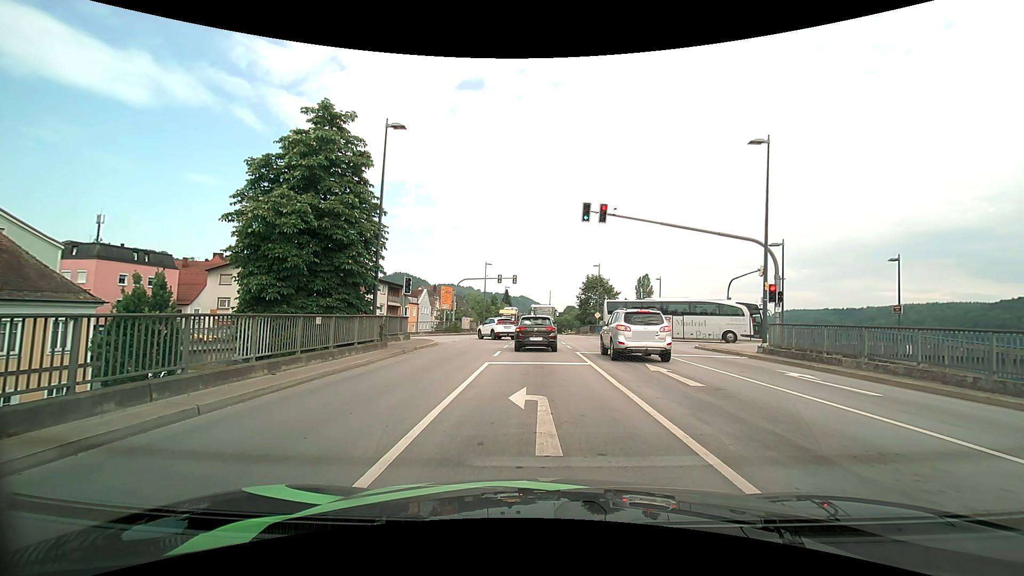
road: primary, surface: asphalt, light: Day
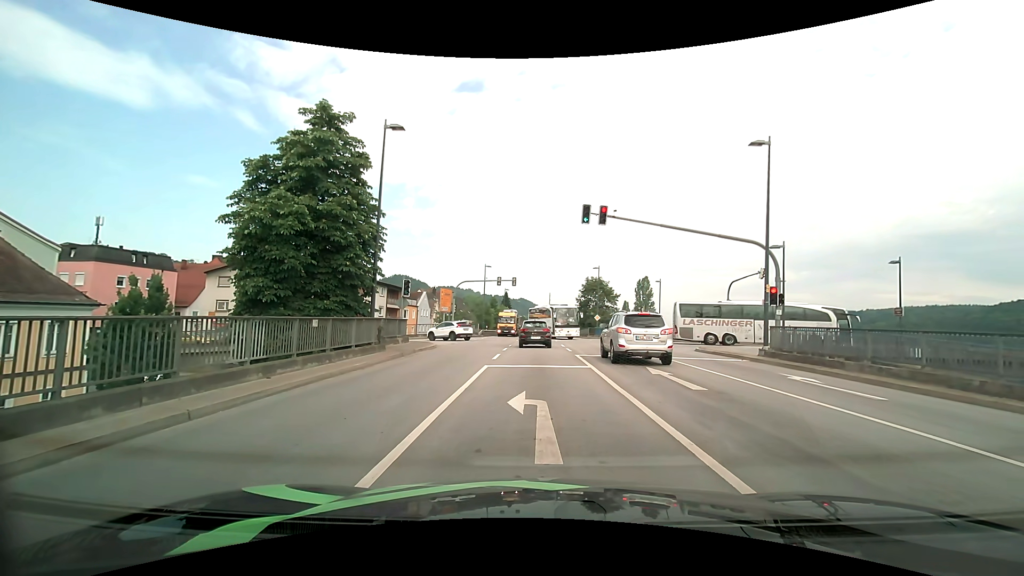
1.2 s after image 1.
(0.0, +0.2) m; 0°
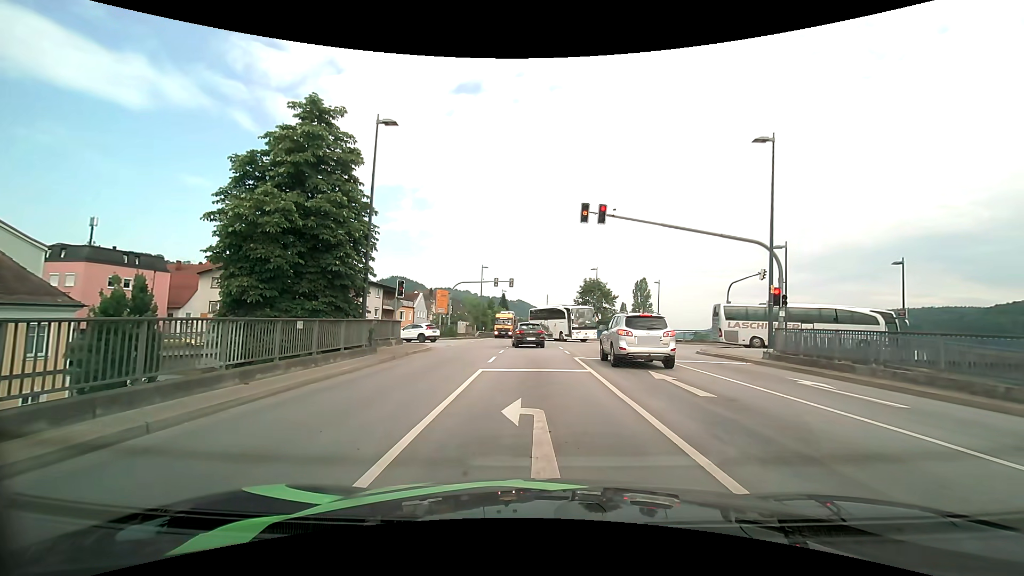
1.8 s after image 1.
(0.0, +0.8) m; 0°
(0, +10) (0, +20) (0, +30) (-3, +40) (-11, +46) (-20, +47) (-30, +47) (-40, +47) (-50, +47) (-60, +47) m
